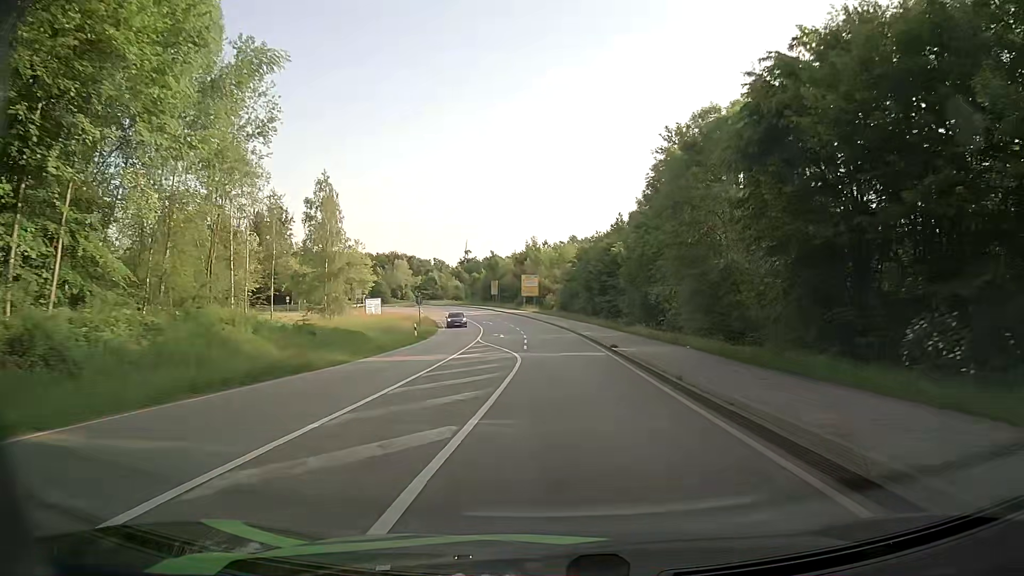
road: secondary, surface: asphalt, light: Day
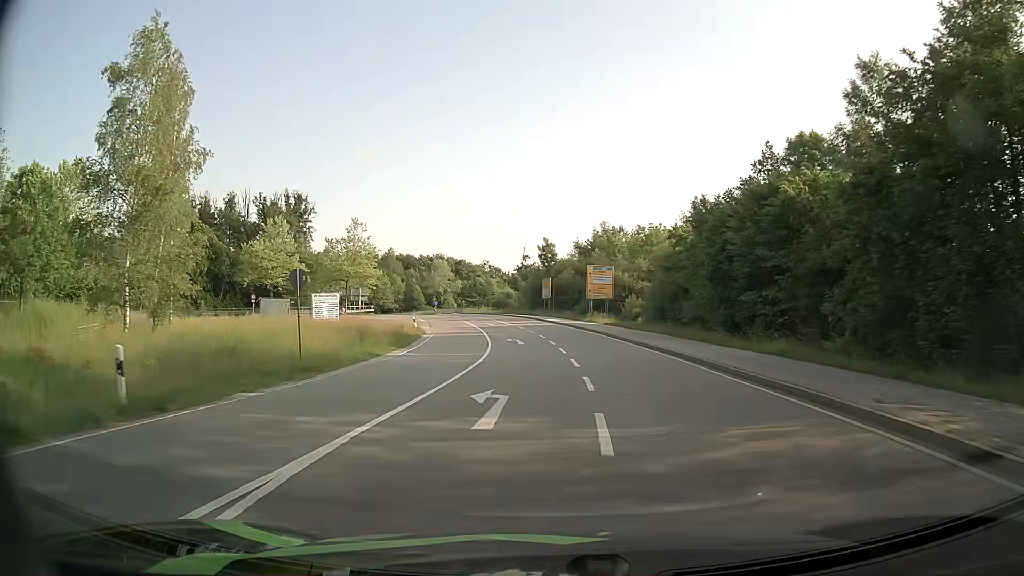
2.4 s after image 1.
(-1.2, +35.8) m; -5°
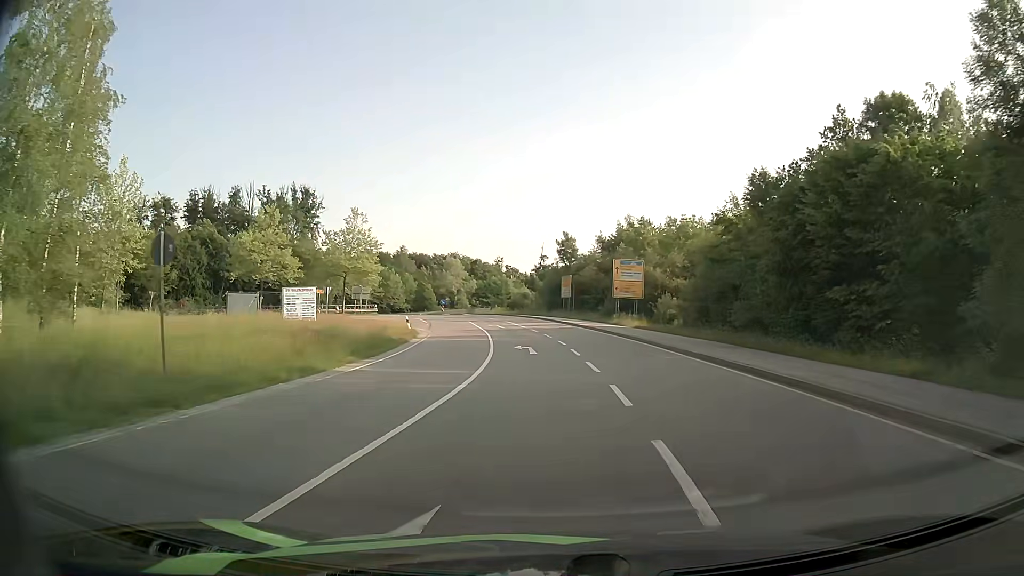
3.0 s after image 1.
(-0.1, +8.3) m; -1°
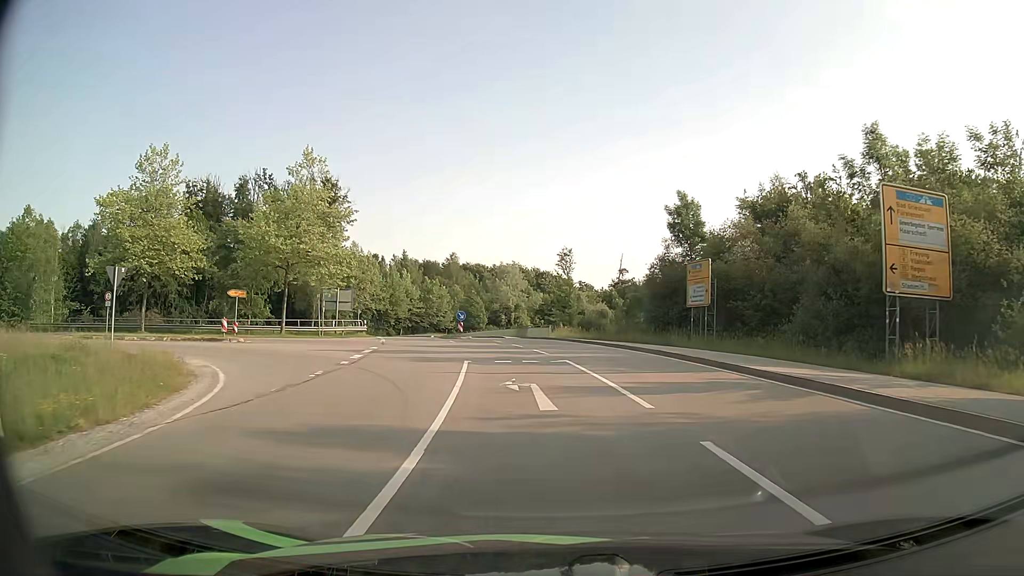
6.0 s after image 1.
(-1.9, +35.5) m; -6°
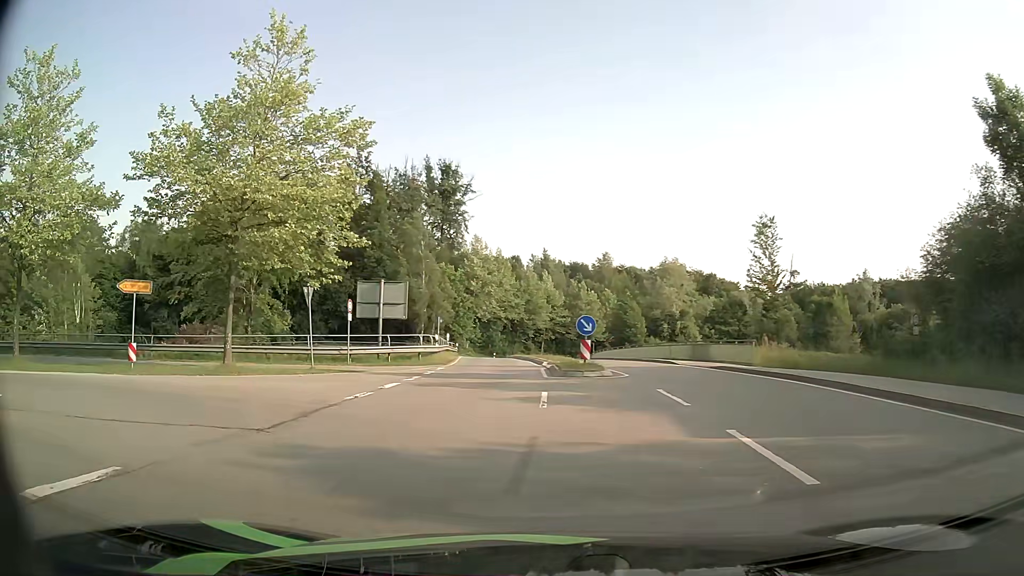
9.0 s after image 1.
(-1.5, +23.3) m; -13°
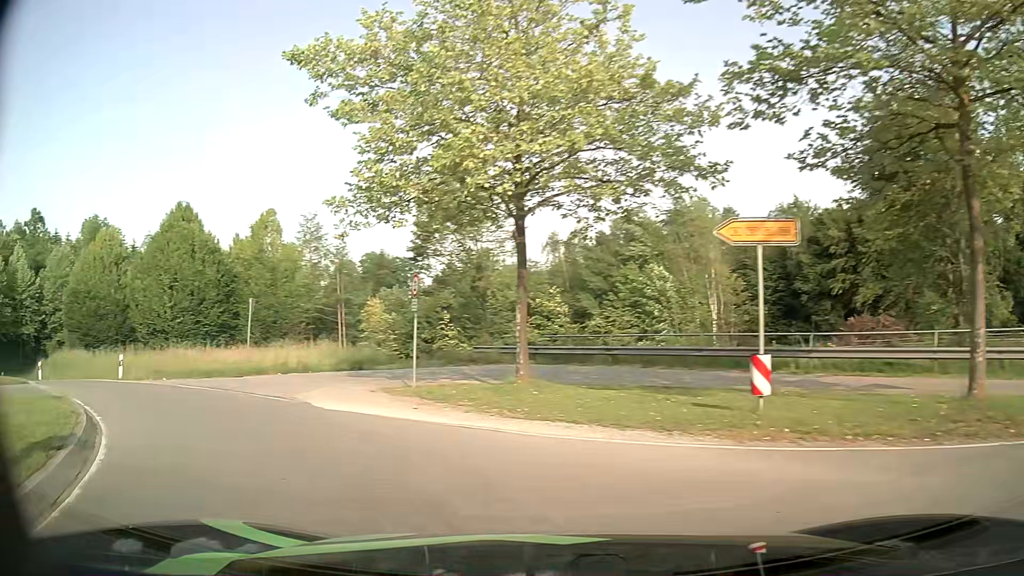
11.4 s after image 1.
(-5.7, +11.7) m; -56°
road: primary_link
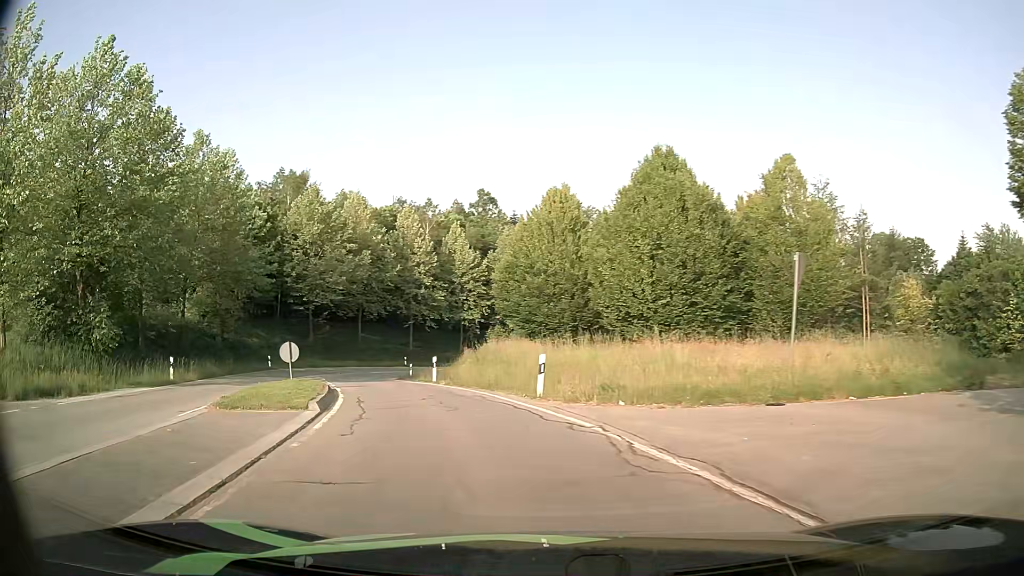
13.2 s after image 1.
(-5.2, +11.4) m; -44°
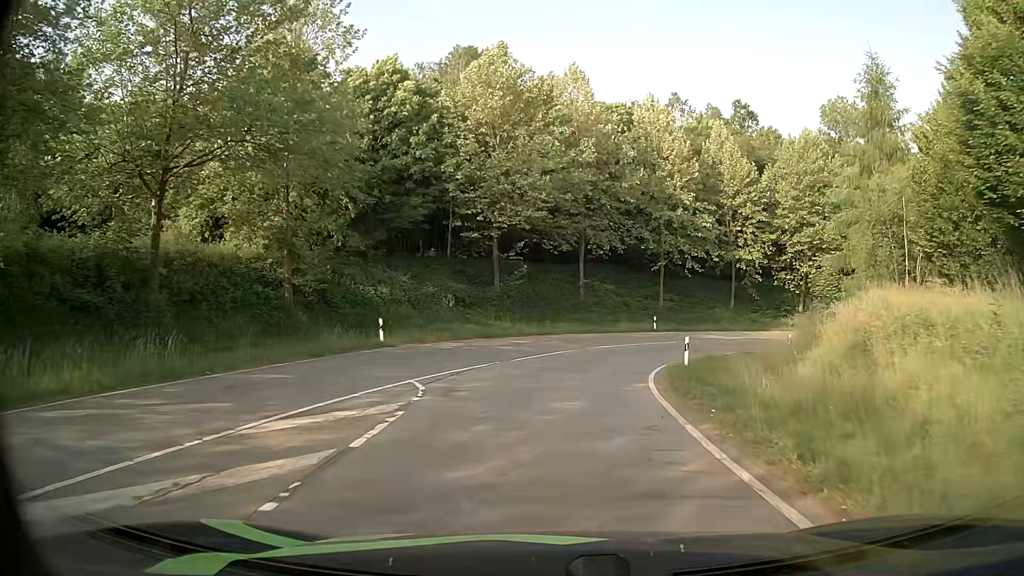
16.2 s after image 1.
(-6.4, +27.2) m; -20°
(0, +10) (+1, +20) (+4, +30) (+9, +38) (+16, +45) (+25, +50) (+35, +52) (+44, +50) (+52, +44) (+56, +35) m
